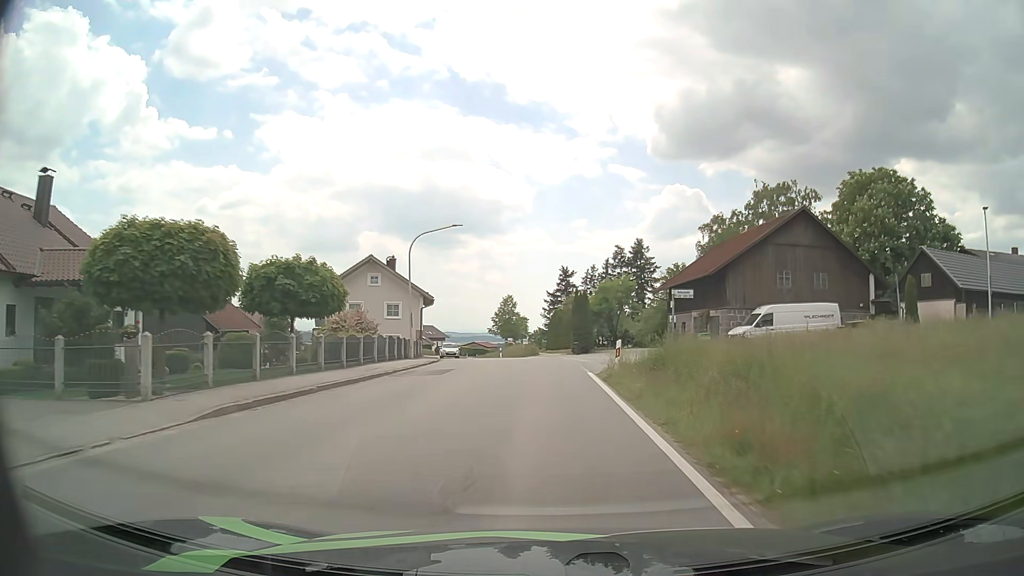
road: secondary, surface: asphalt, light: Day
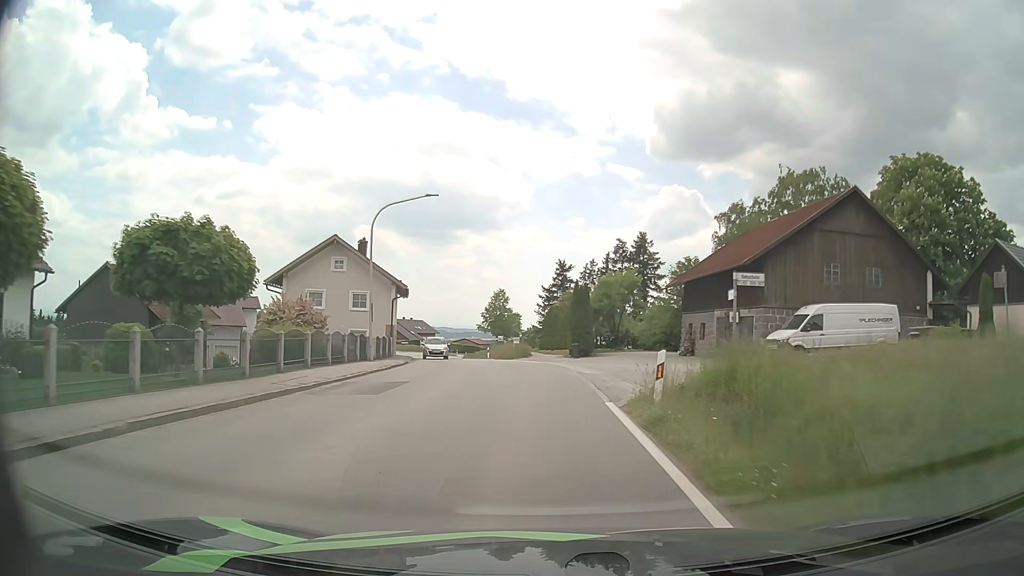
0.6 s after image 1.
(0.0, +7.6) m; +1°
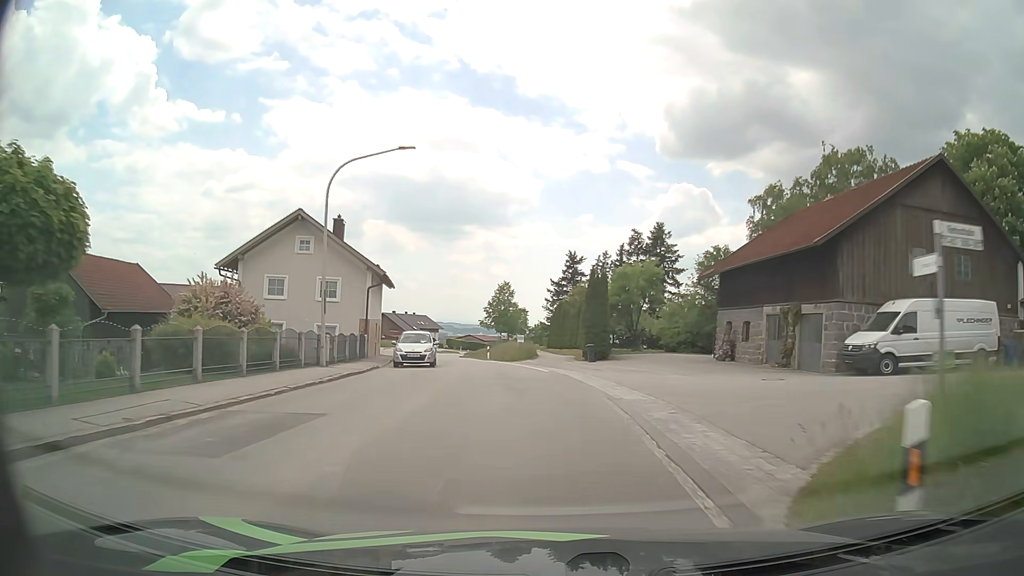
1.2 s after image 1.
(0.0, +7.6) m; -1°
(0, +10) (-1, +20) (-2, +30) (-4, +40) (-6, +50) (-8, +59) (-10, +69) (-11, +79) (-13, +89) (-13, +99) m
